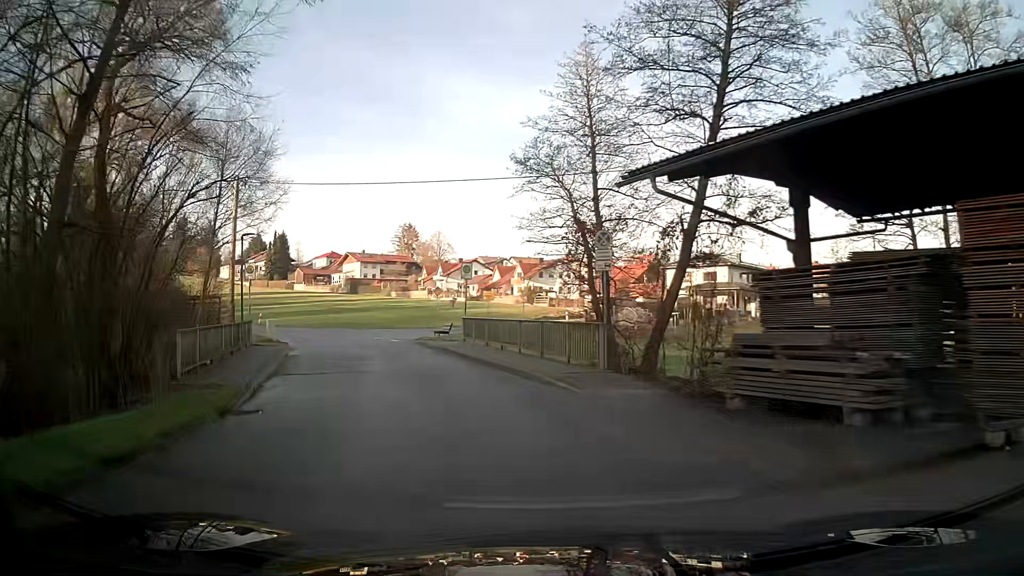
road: residential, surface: asphalt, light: Day
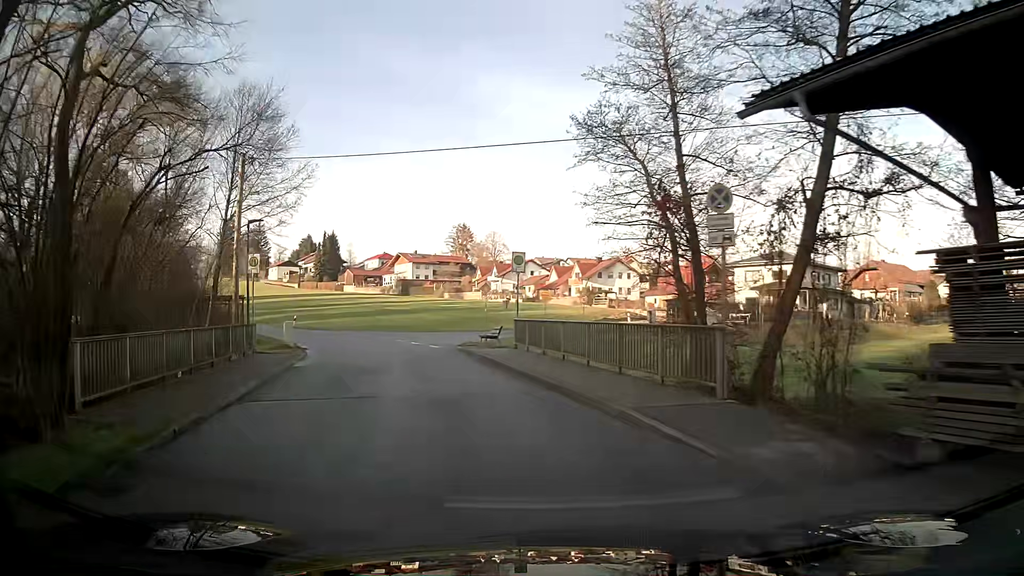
(-0.2, +5.1) m; -5°
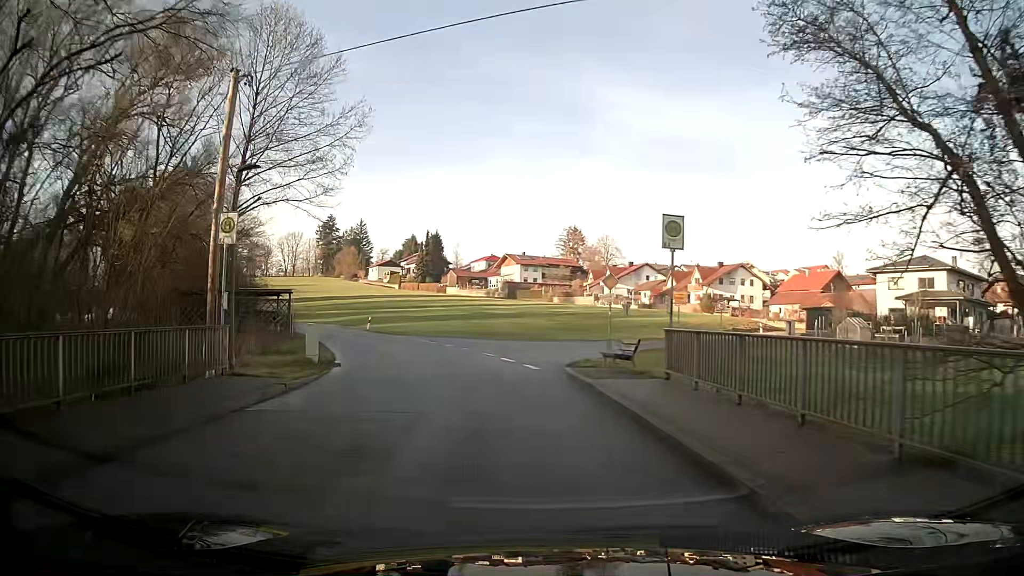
(-0.7, +9.5) m; -8°
(0, +10) (0, +20) (+3, +30) (+8, +38) (+14, +46) (+20, +54) (+28, +61) (+35, +67) (+43, +73) (+51, +79) m
